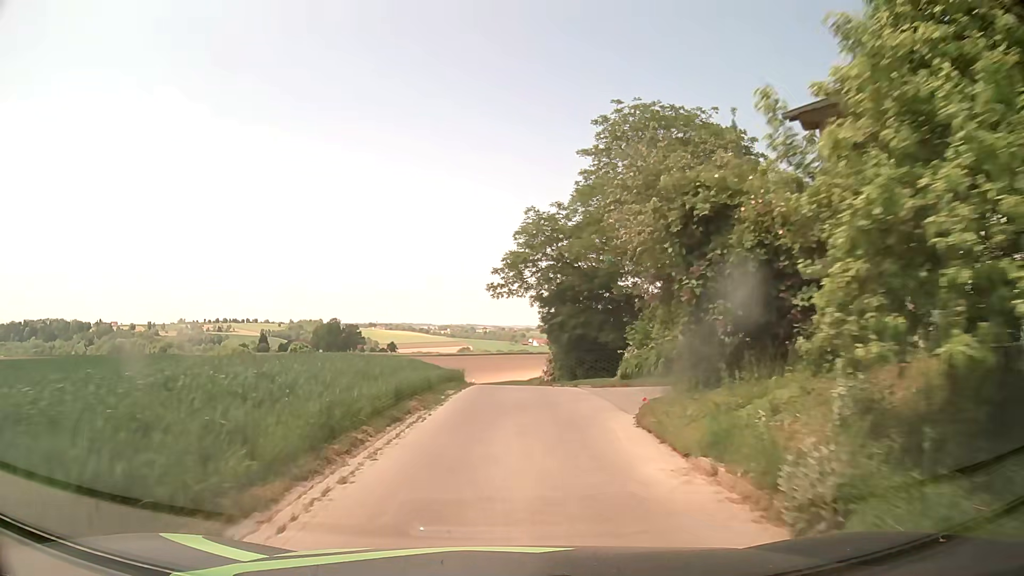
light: Day
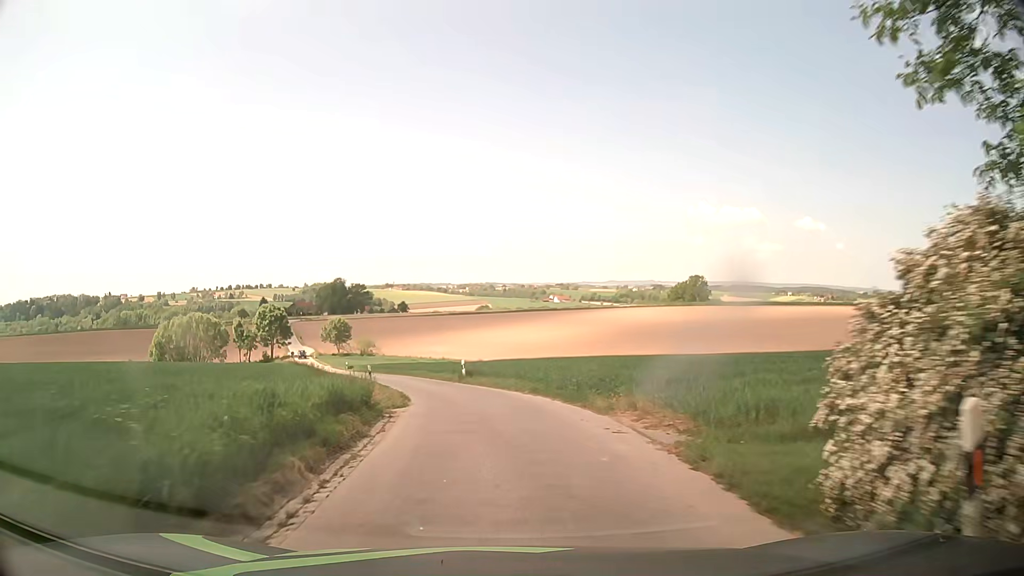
(+0.2, +34.2) m; 0°
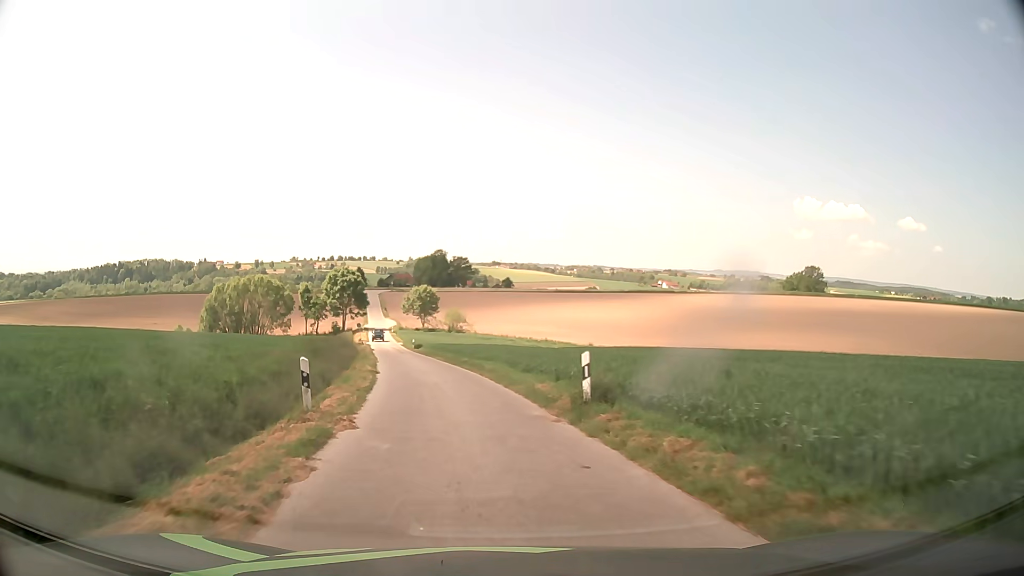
(-1.6, +21.1) m; -10°
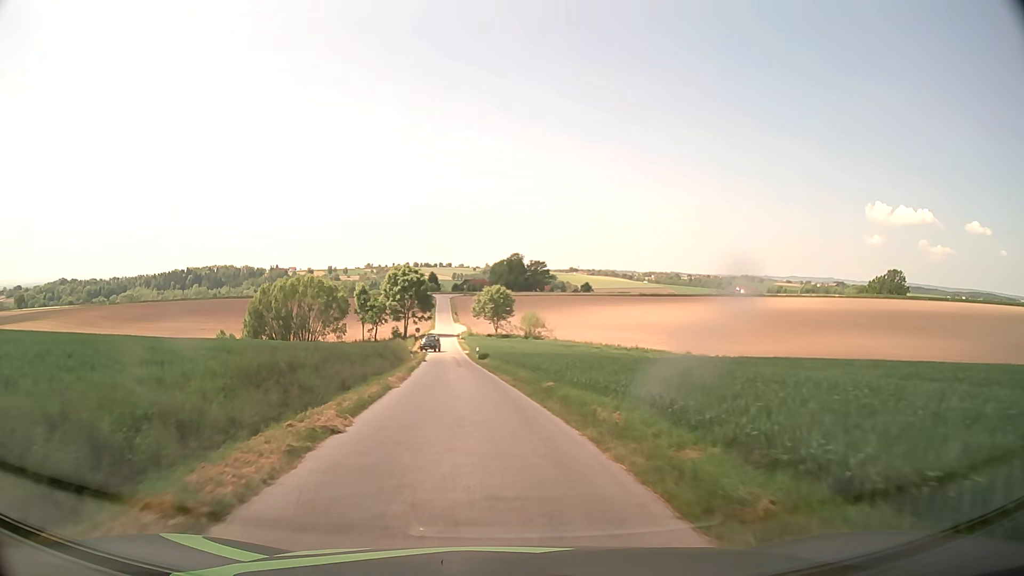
(-0.8, +14.1) m; -6°
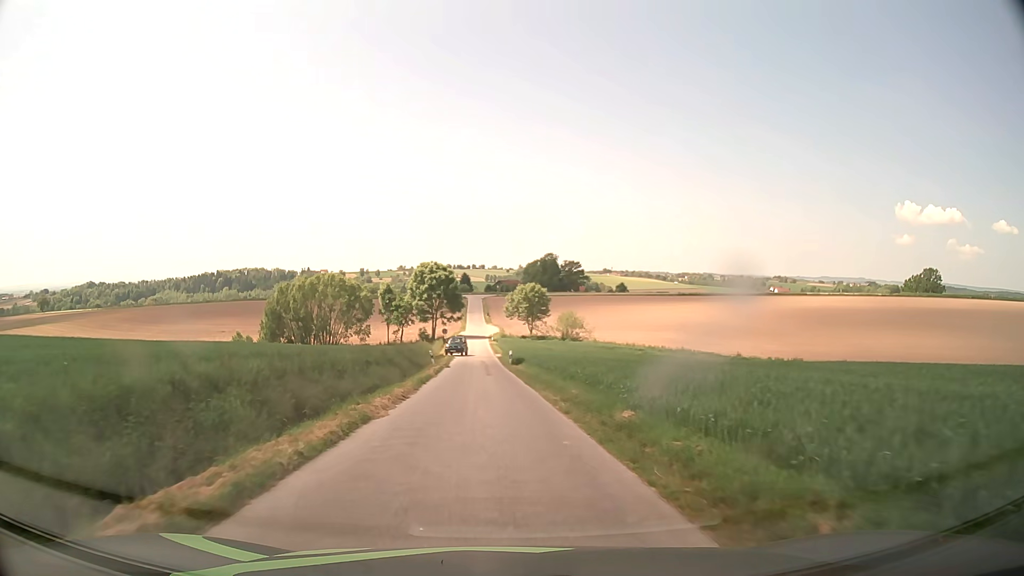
(-0.2, +7.2) m; -3°
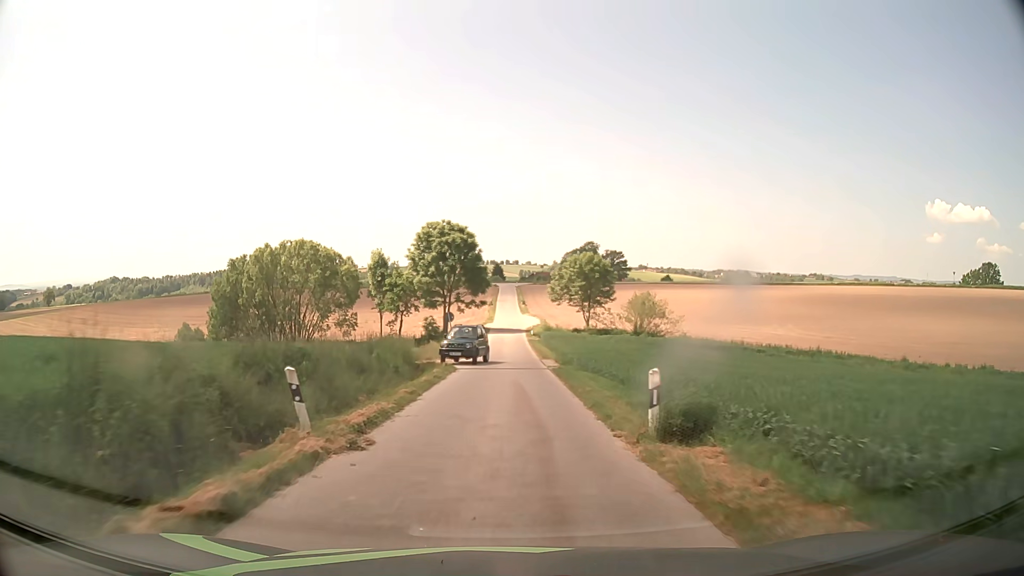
(-1.0, +31.0) m; -3°
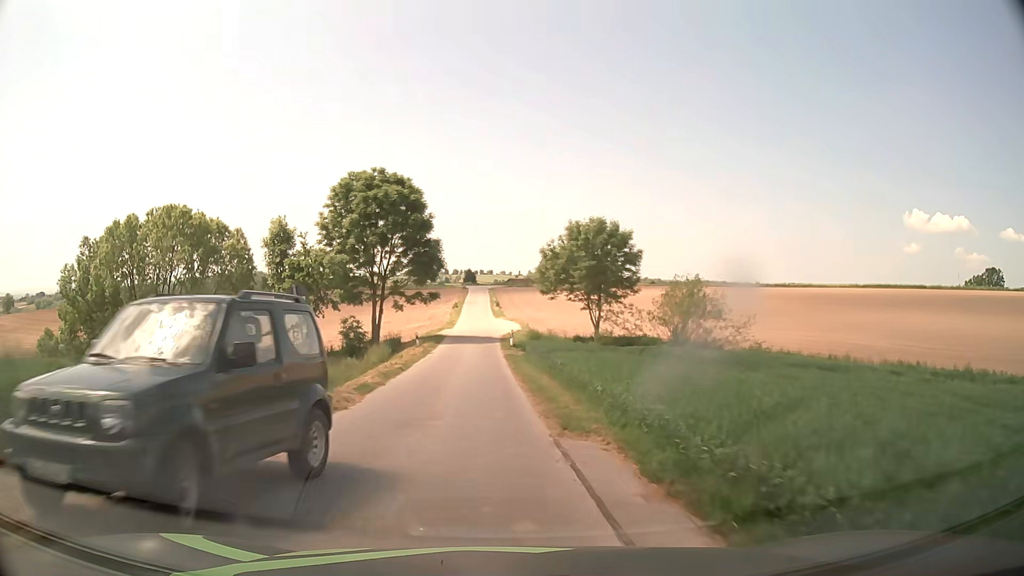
(+0.6, +24.3) m; +2°
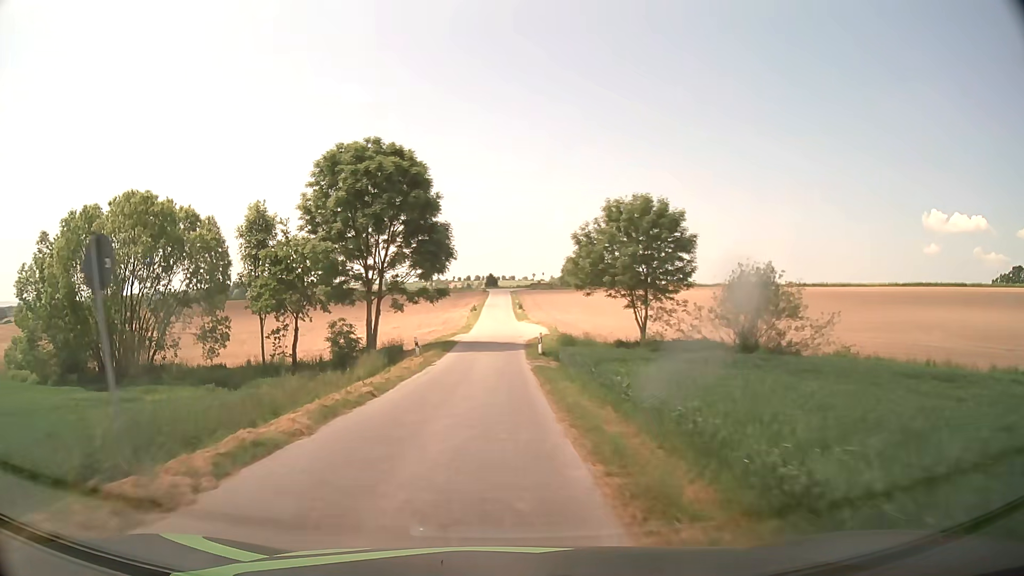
(-0.1, +8.2) m; -2°
(0, +10) (-1, +20) (-1, +30) (-1, +40) (-1, +50) (-1, +60) (-2, +70) (-2, +80) (-2, +90) (-2, +100) m
